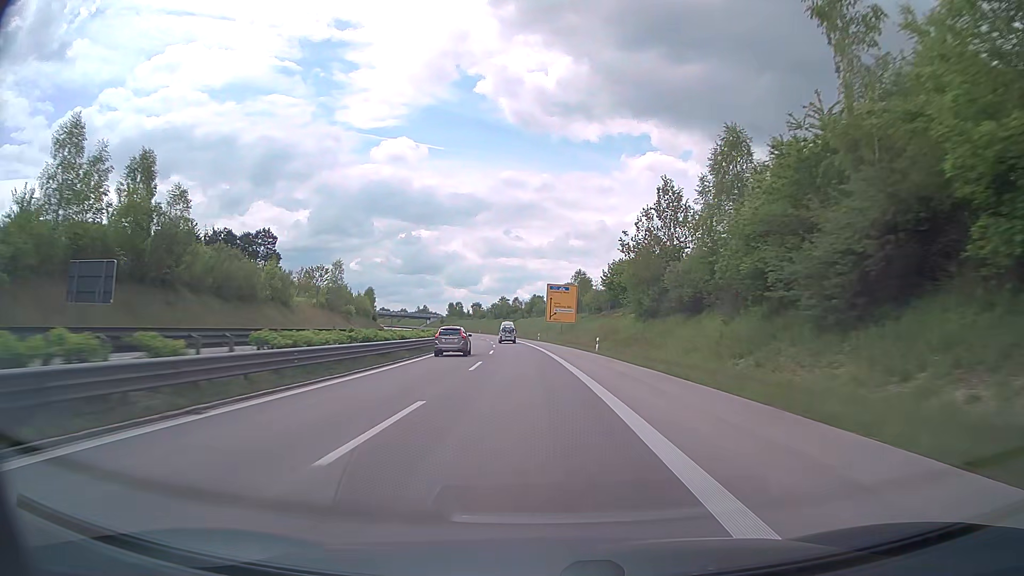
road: trunk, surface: asphalt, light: Day
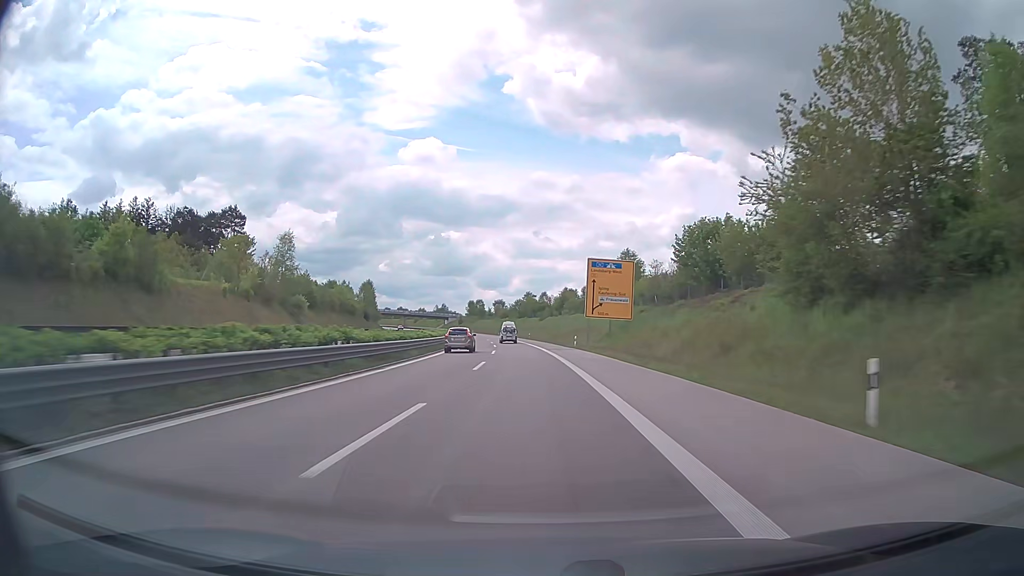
(-0.7, +36.1) m; -2°
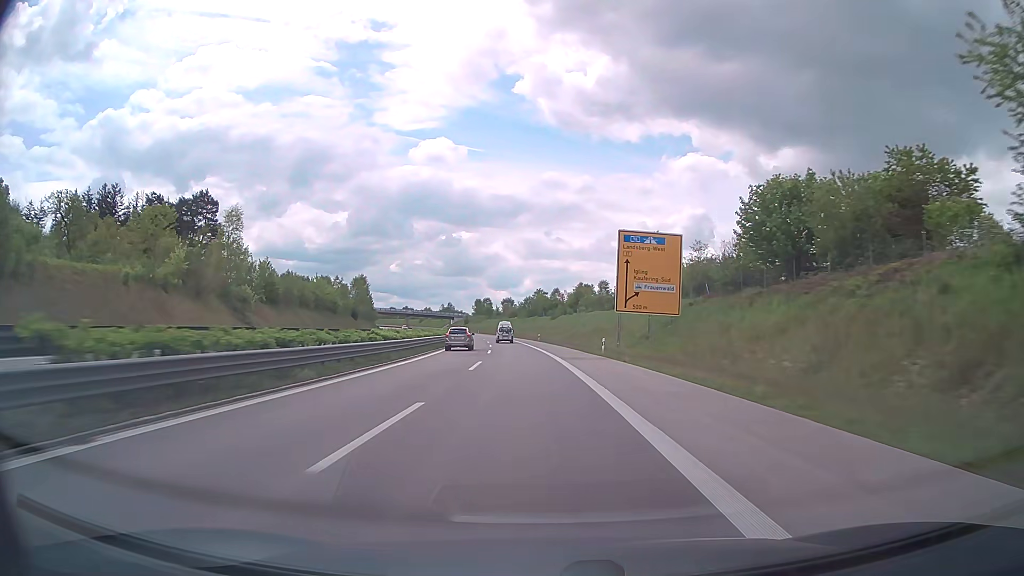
(-0.1, +18.0) m; -1°
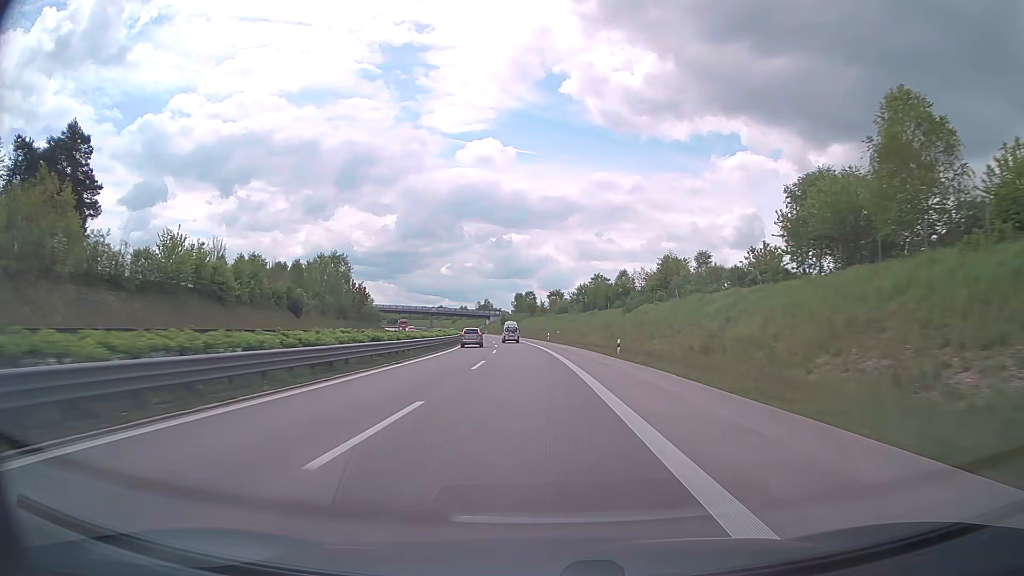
(-1.9, +53.7) m; -4°
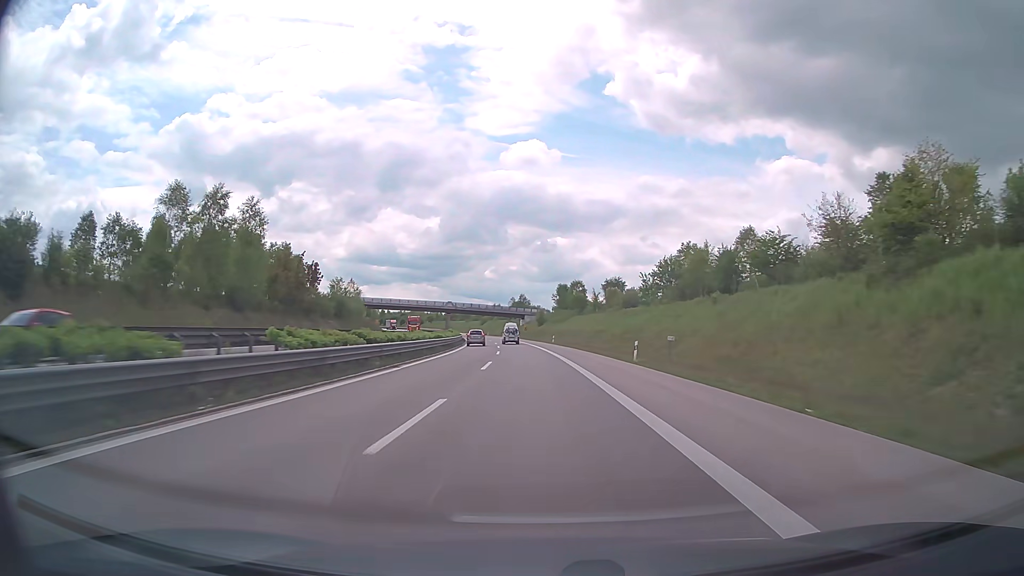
(-1.7, +53.3) m; -4°
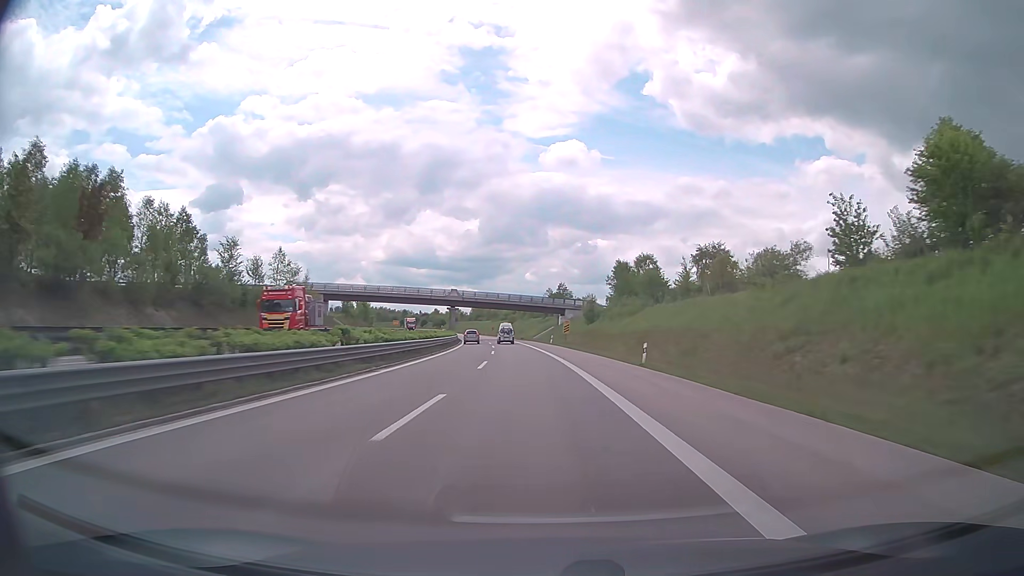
(-1.4, +53.4) m; -3°
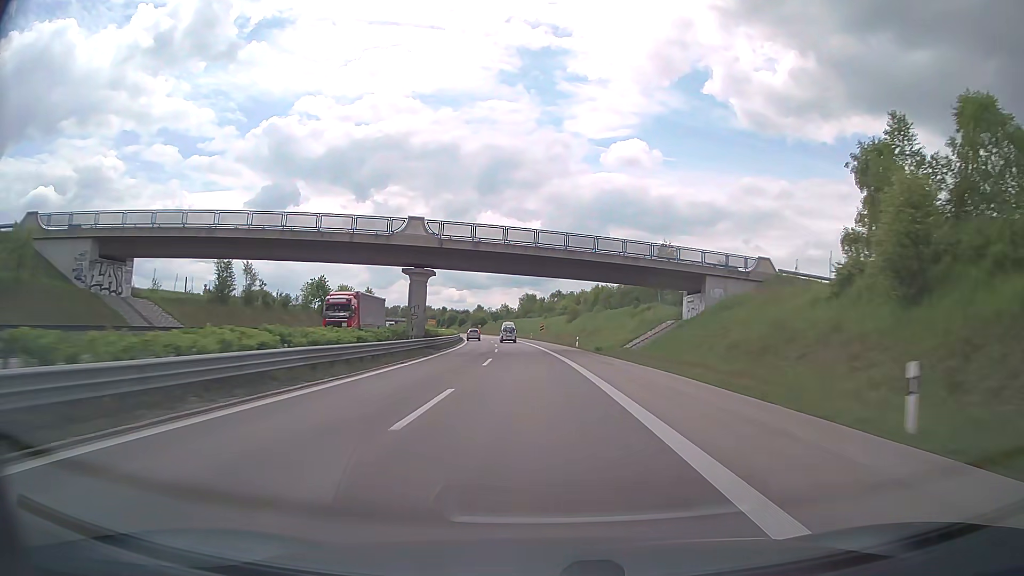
(-3.3, +70.8) m; -5°
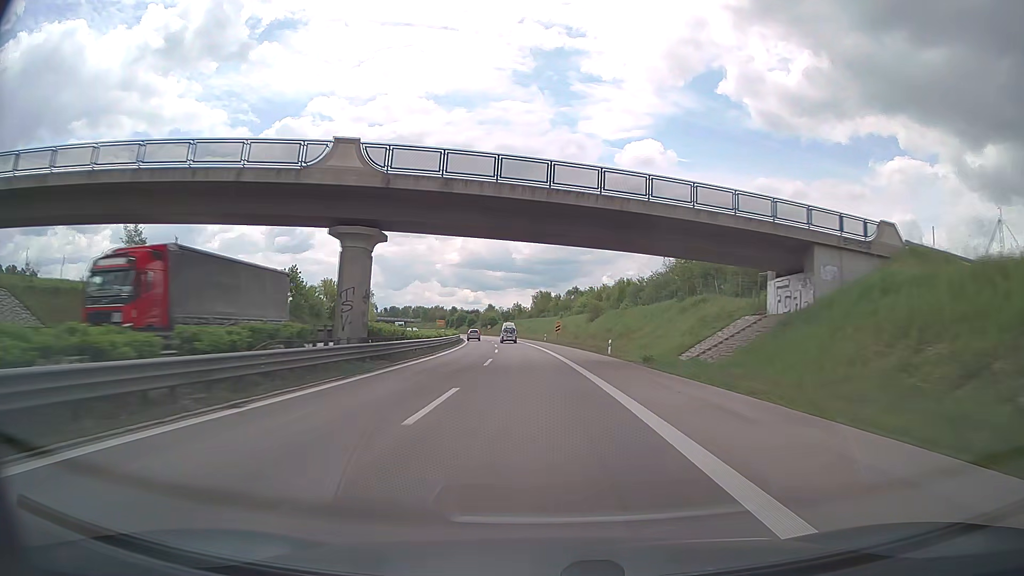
(-0.2, +17.7) m; -1°
(0, +10) (0, +20) (0, +30) (-1, +40) (-1, +50) (-2, +60) (-3, +70) (-4, +80) (-5, +90) (-6, +100) m
